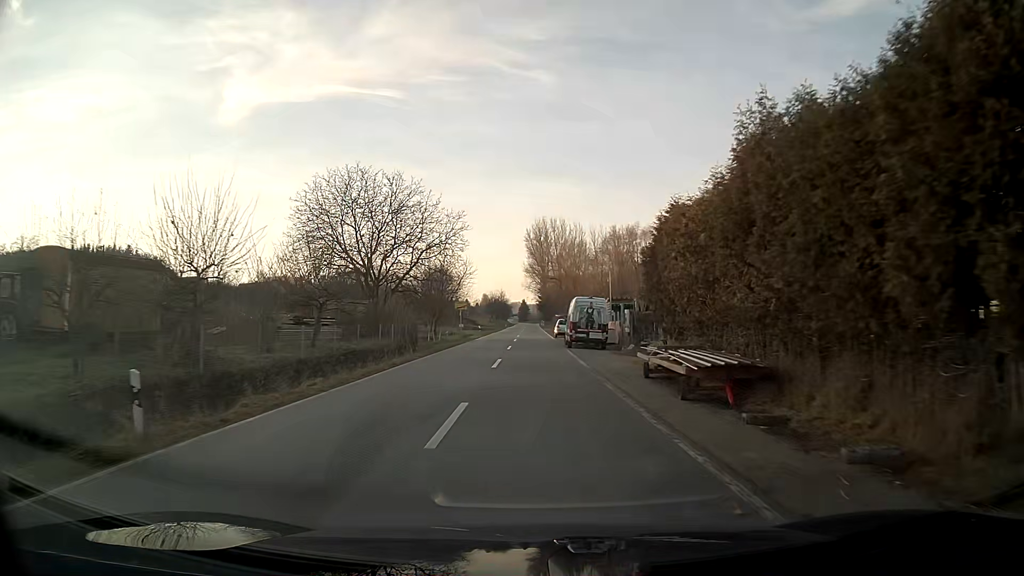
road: tertiary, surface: asphalt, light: Day
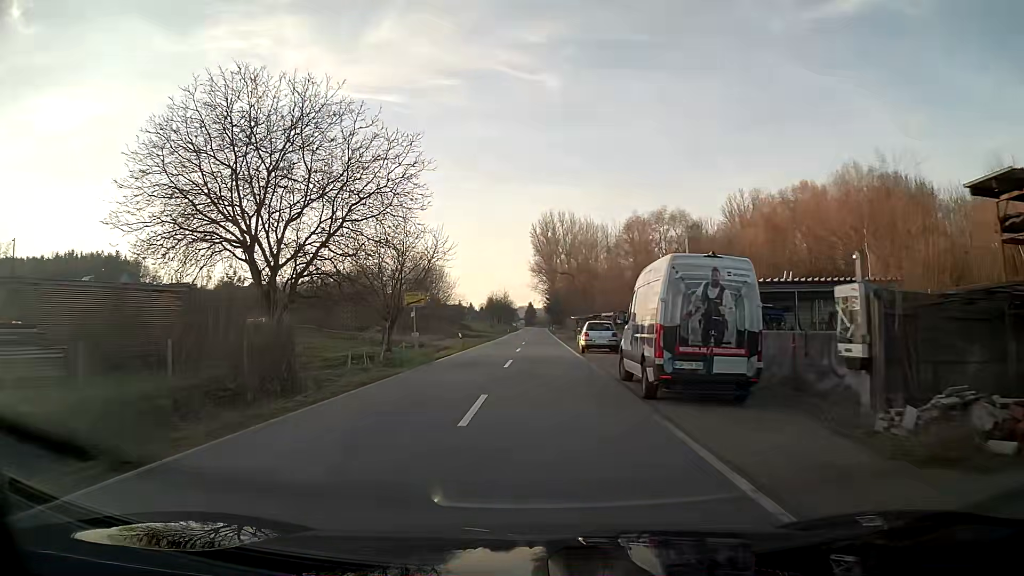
(-0.1, +22.4) m; -1°
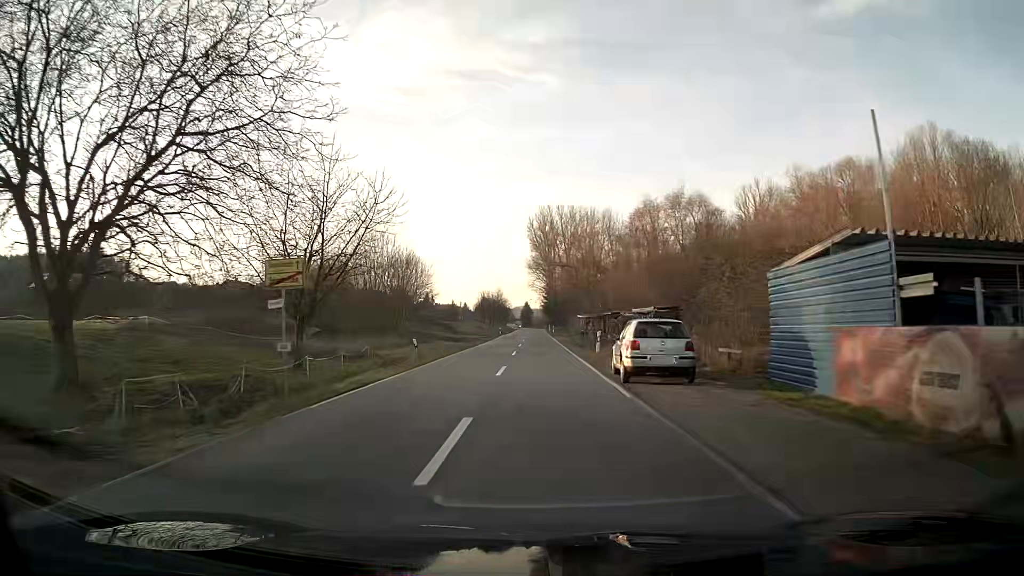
(0.0, +15.2) m; 0°
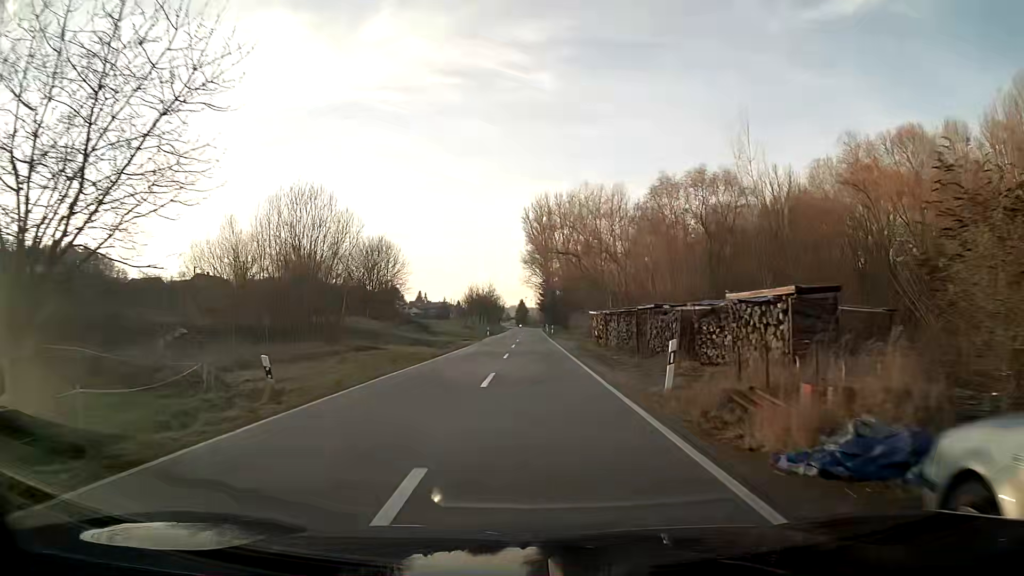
(0.0, +15.3) m; 0°
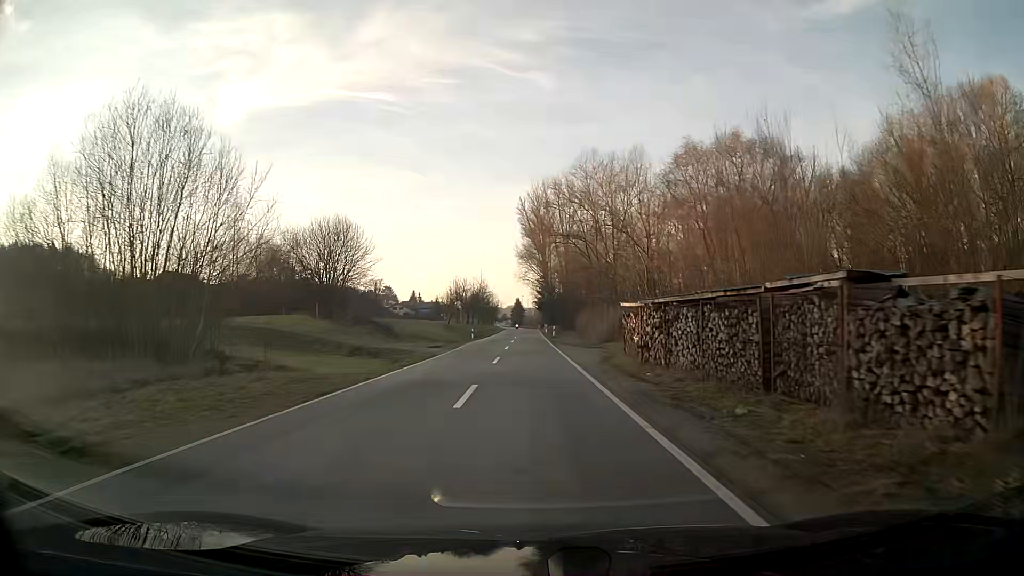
(0.0, +15.5) m; 0°
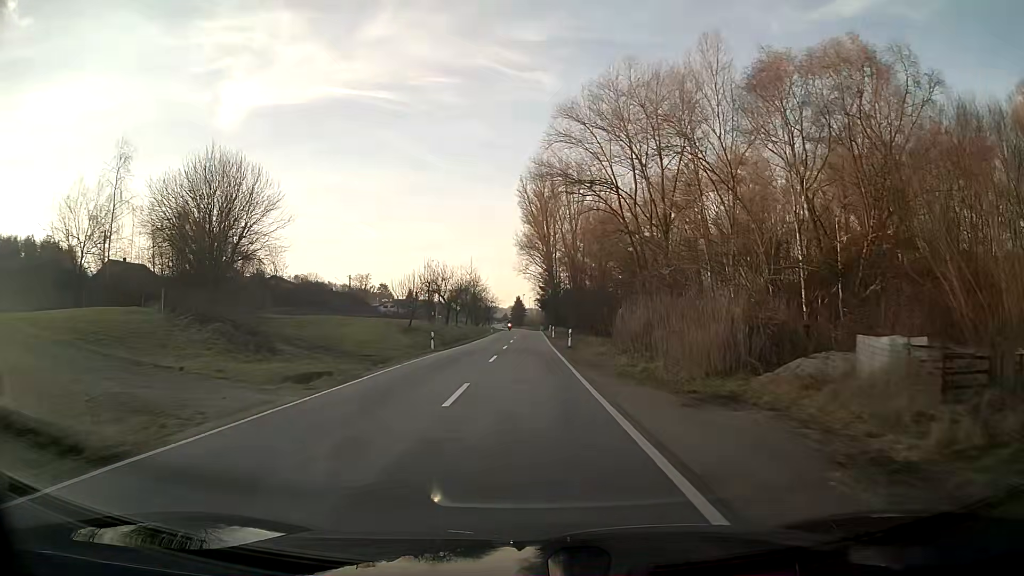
(-0.1, +24.1) m; 0°
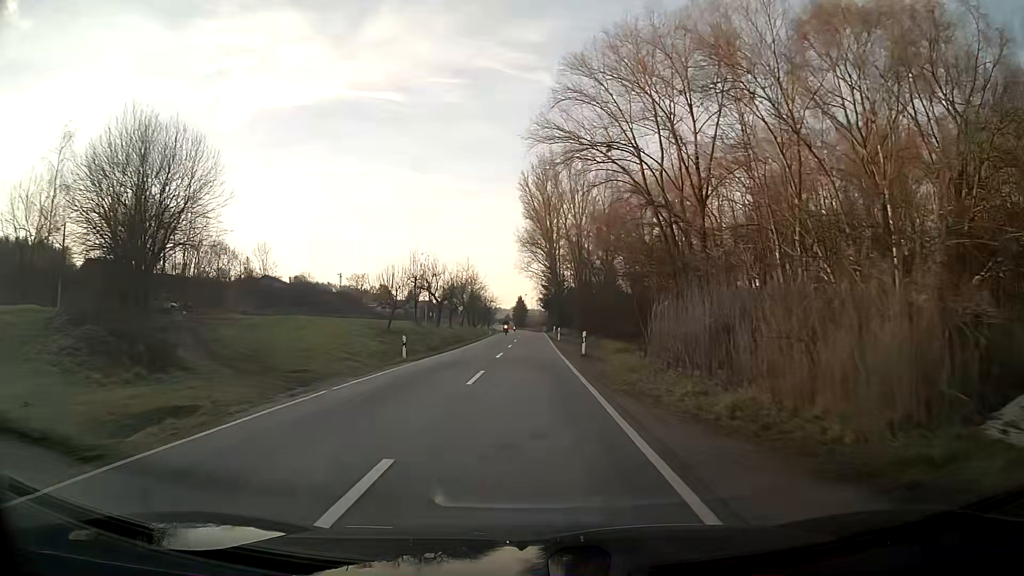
(0.0, +8.3) m; 0°
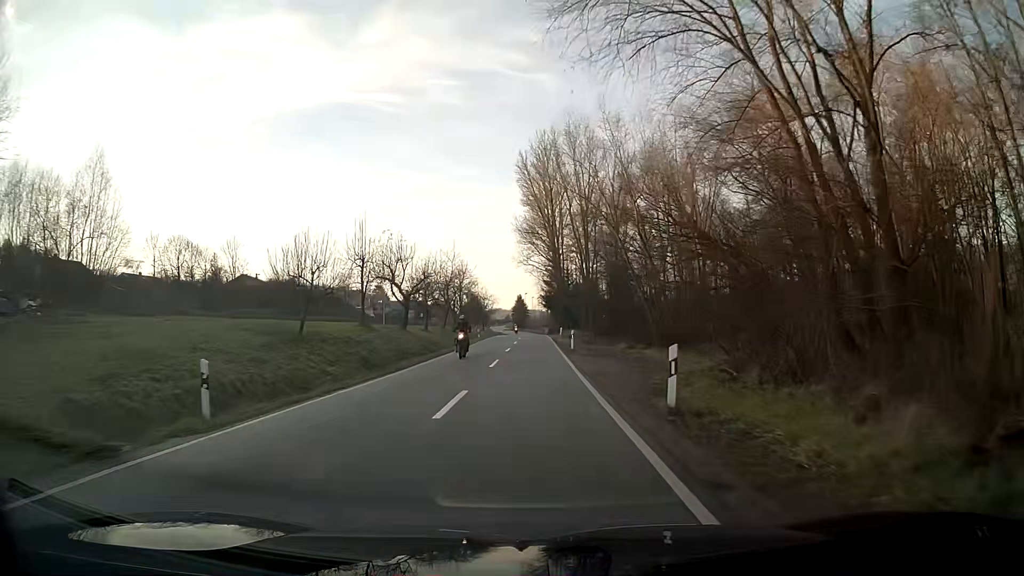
(0.0, +16.9) m; 0°
